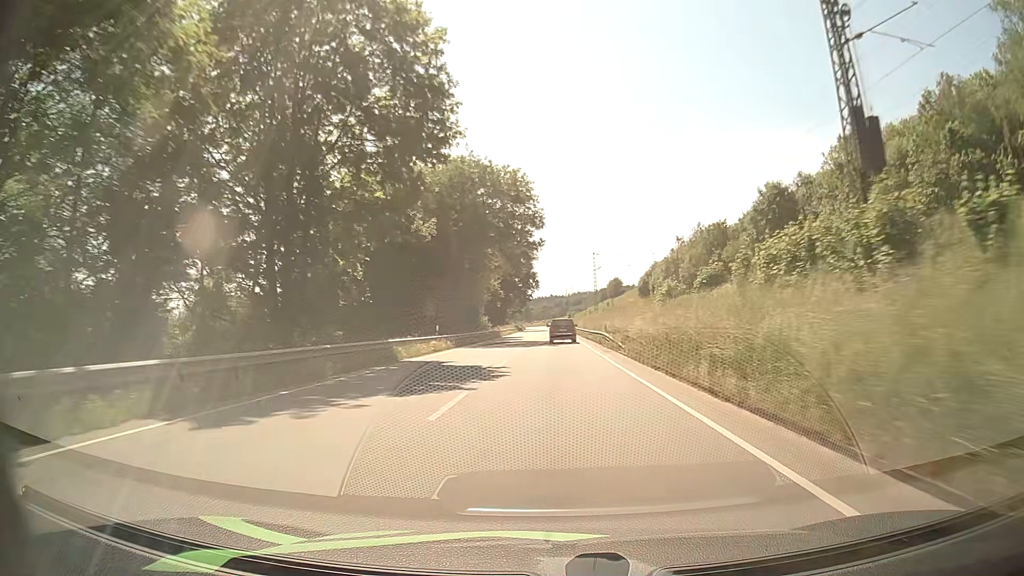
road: primary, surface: asphalt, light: Day
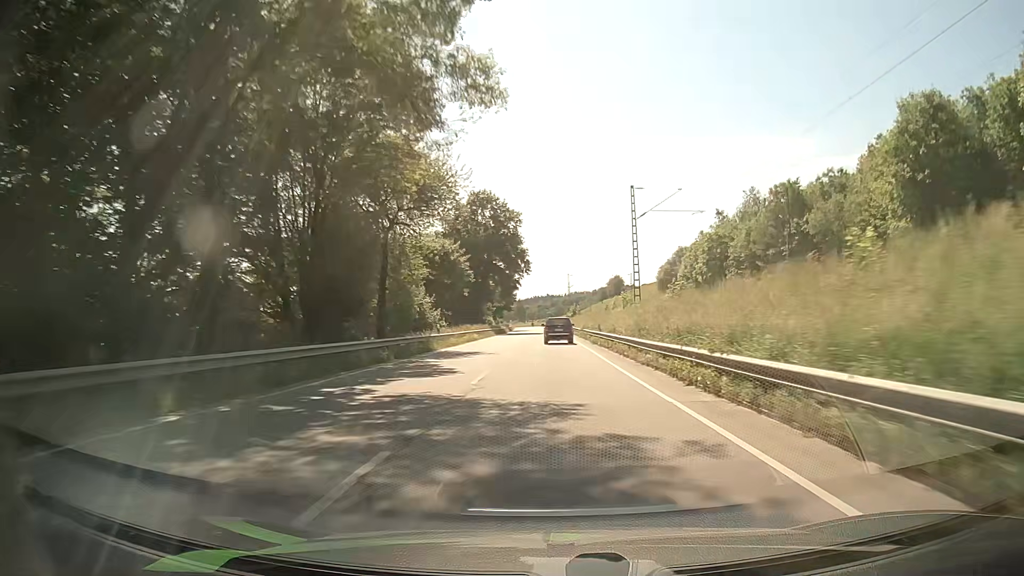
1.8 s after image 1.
(+0.2, +43.2) m; 0°
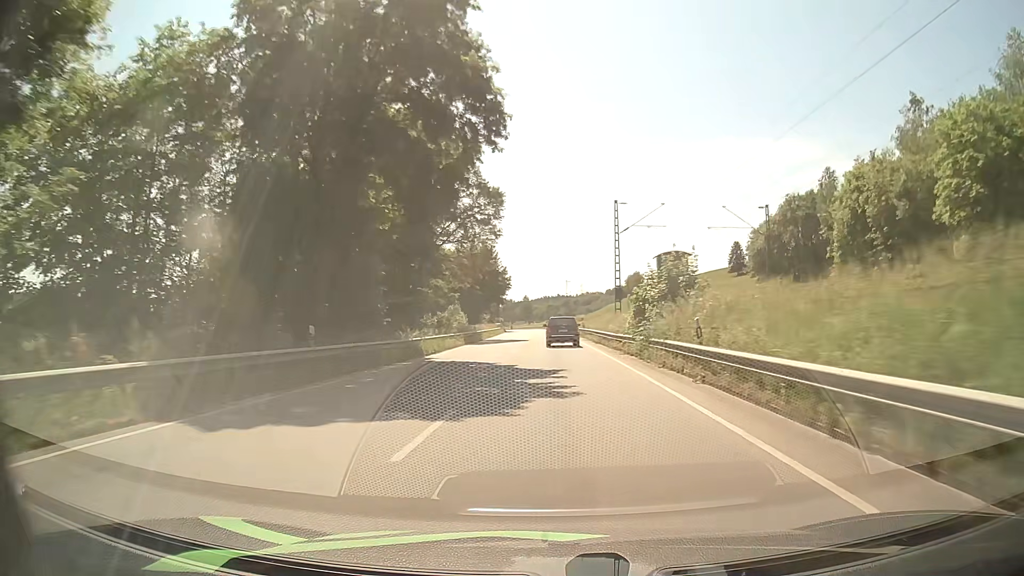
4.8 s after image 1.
(-0.2, +70.0) m; -1°
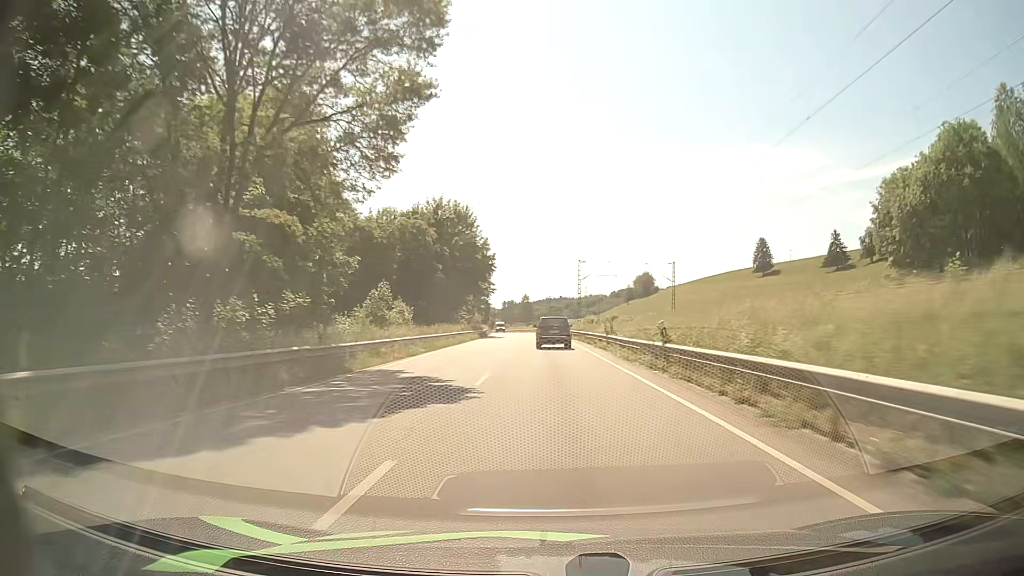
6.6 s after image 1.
(0.0, +40.7) m; 0°
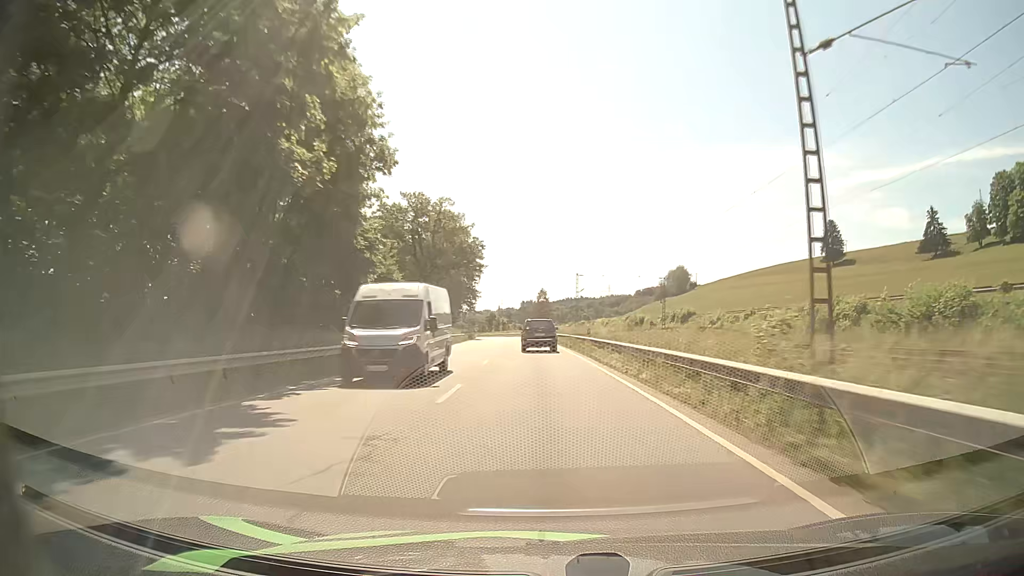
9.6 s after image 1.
(-0.3, +64.3) m; -1°
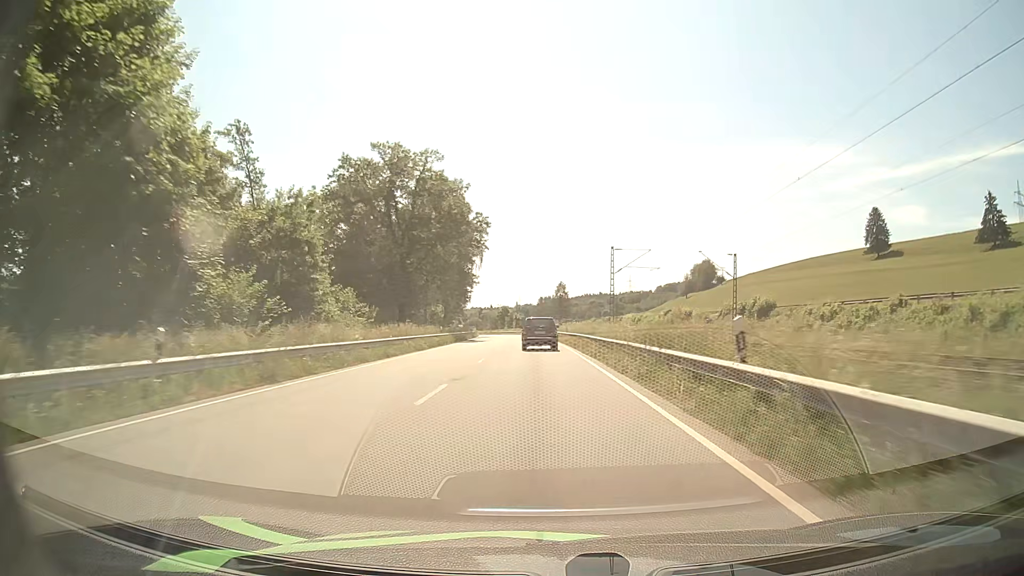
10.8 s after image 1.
(-0.2, +25.2) m; -1°
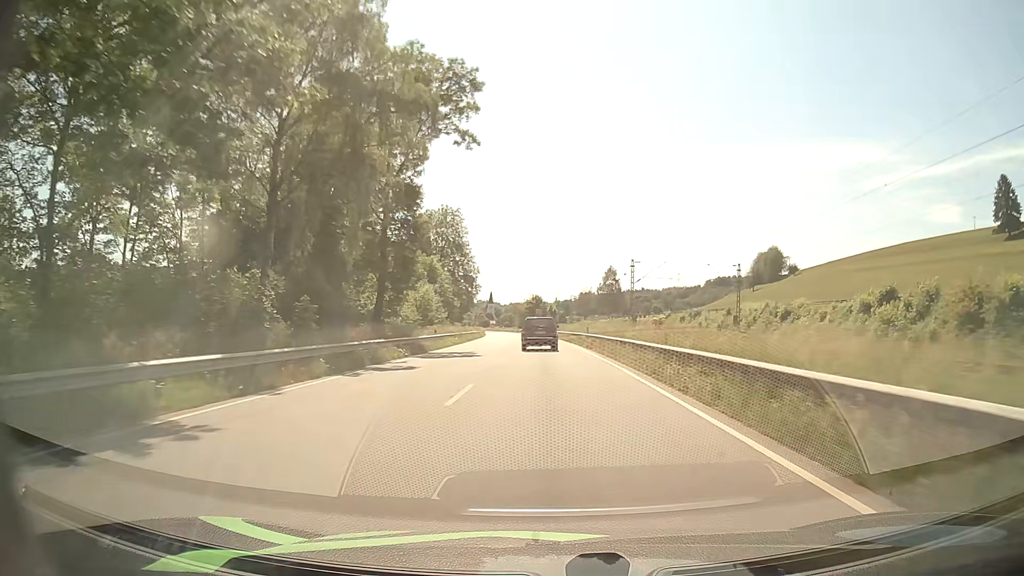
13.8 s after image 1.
(-2.5, +61.3) m; -4°
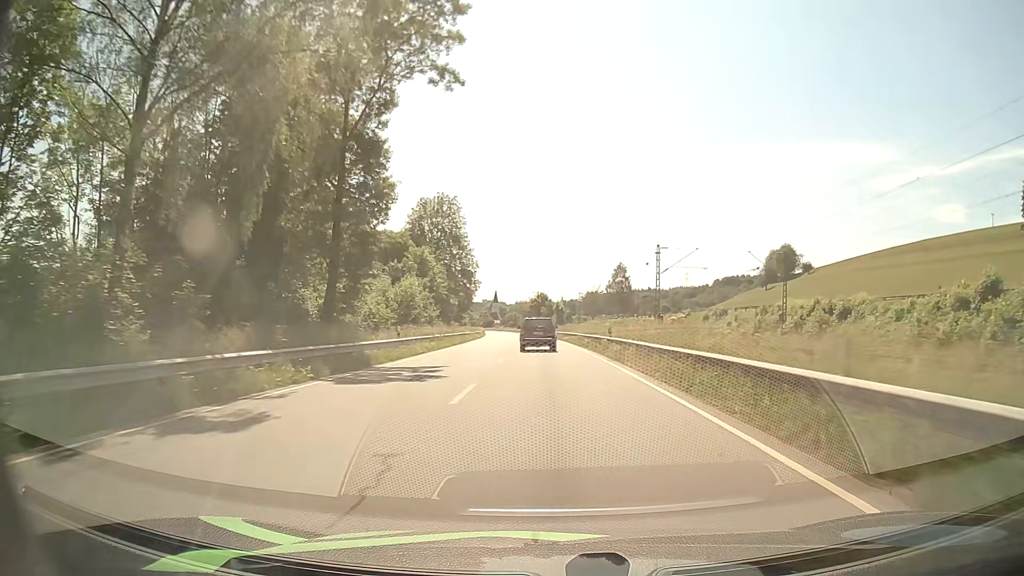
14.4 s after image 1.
(-0.1, +12.0) m; 0°
(0, +10) (0, +20) (0, +30) (-1, +40) (-1, +50) (-1, +60) (-2, +70) (-2, +80) (-3, +90) (-4, +100) m
